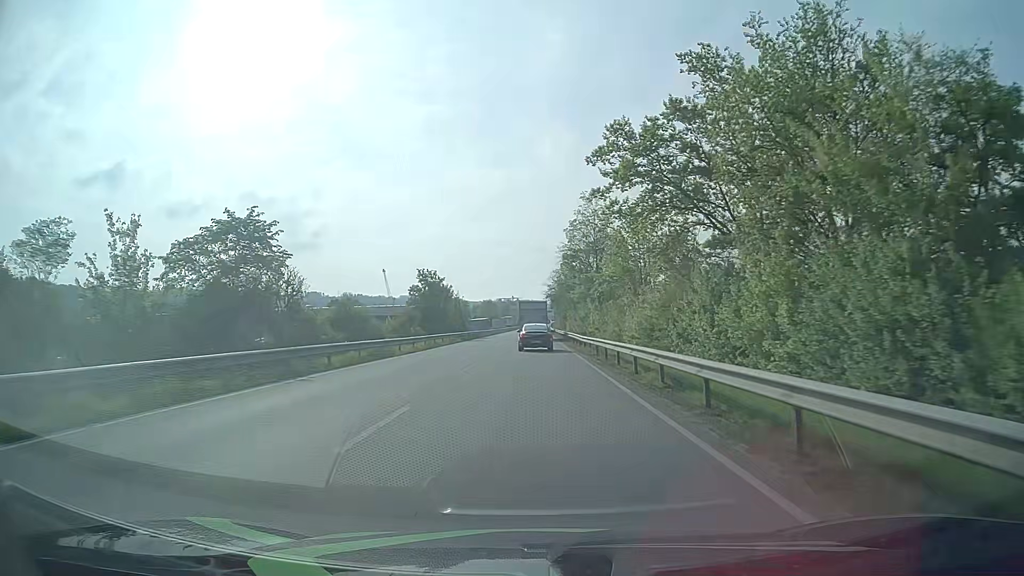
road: primary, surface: asphalt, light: Day
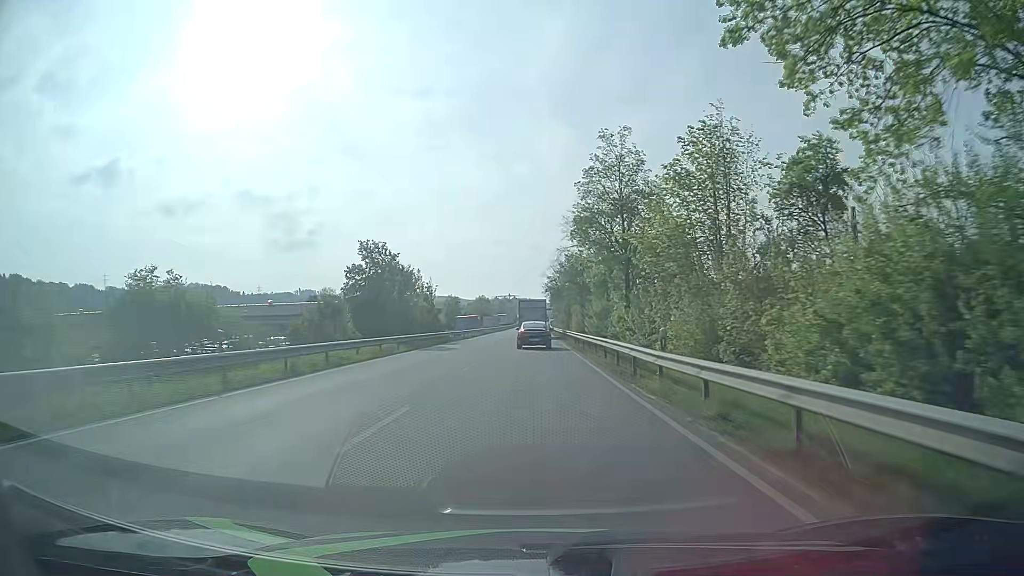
(0.0, +24.1) m; 0°
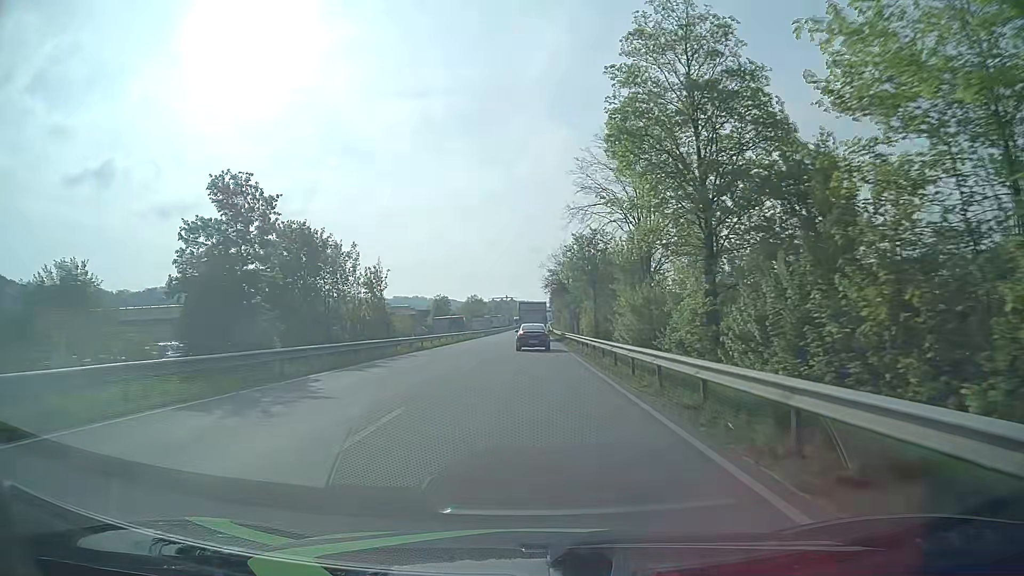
(+0.1, +24.2) m; 0°
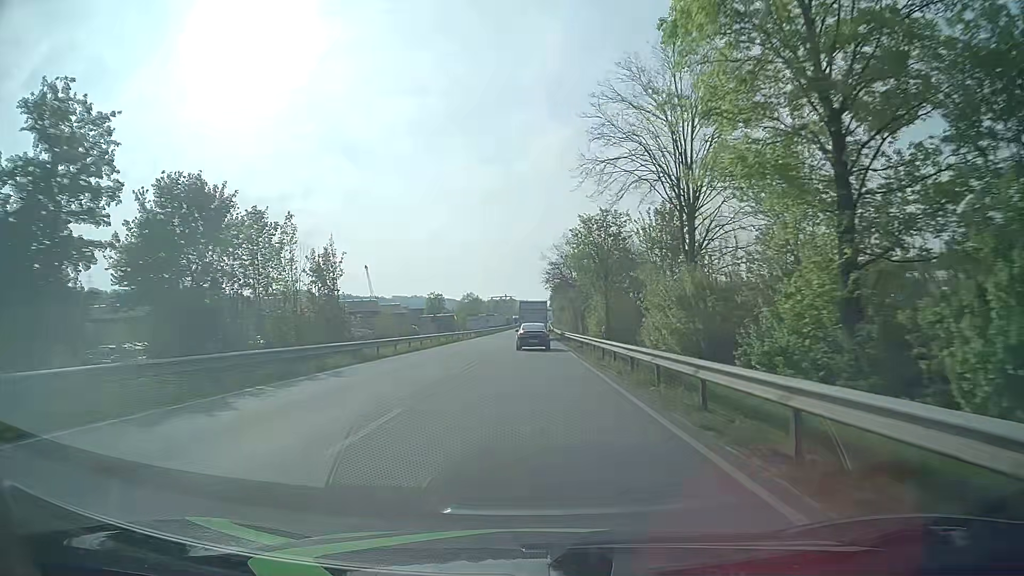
(0.0, +12.1) m; 0°
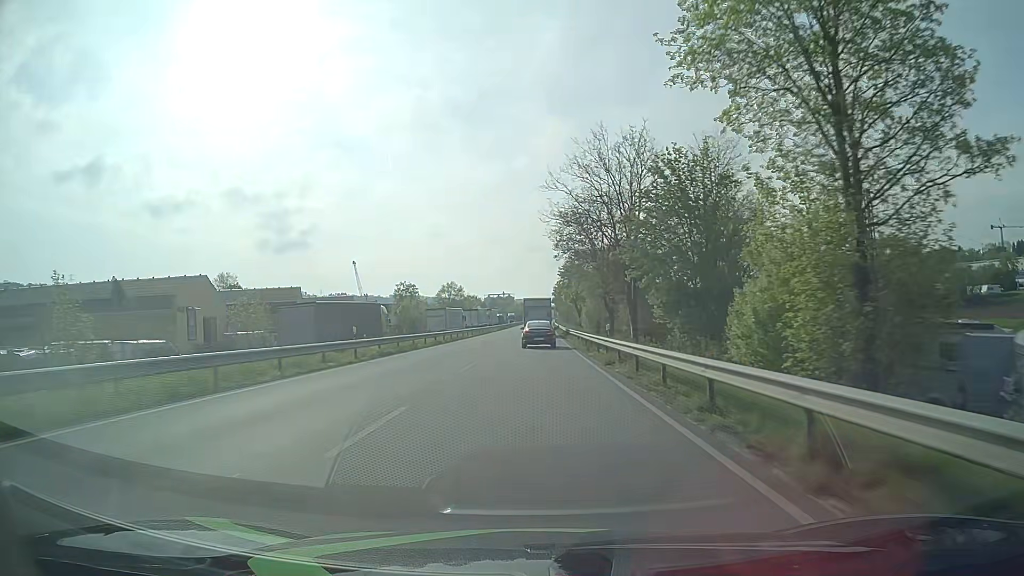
(0.0, +48.5) m; 0°
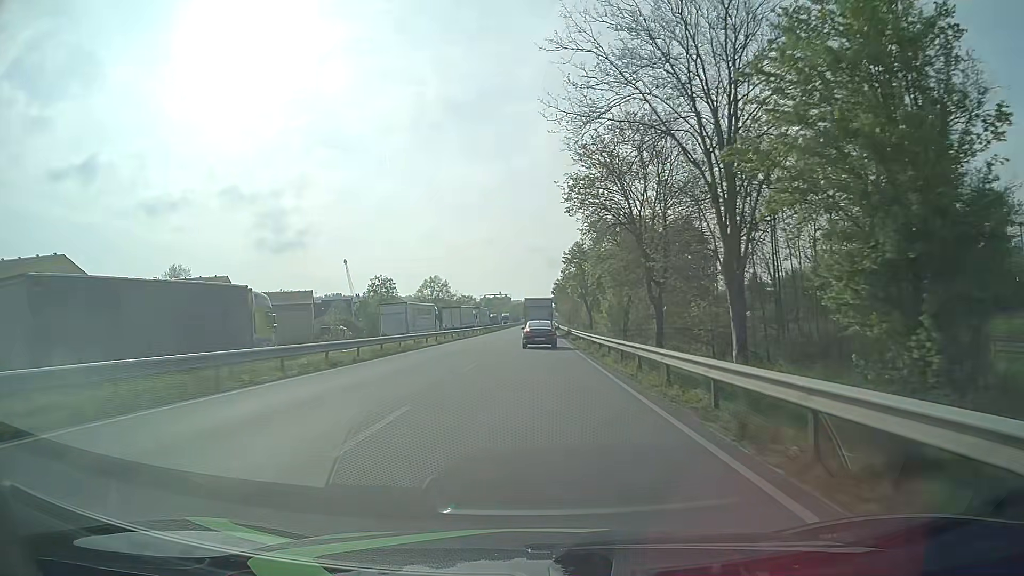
(0.0, +24.2) m; 0°
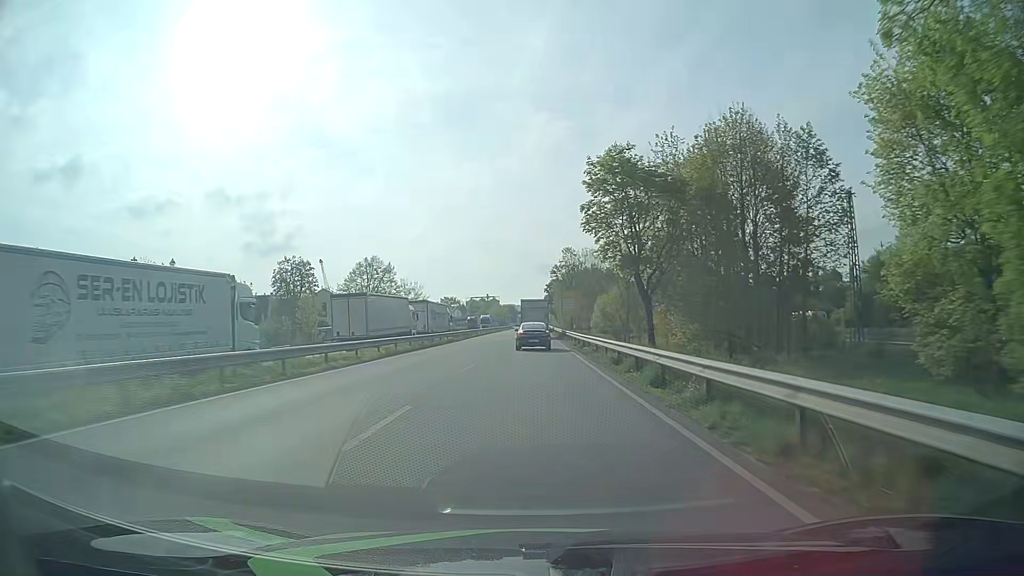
(+0.3, +47.9) m; +1°
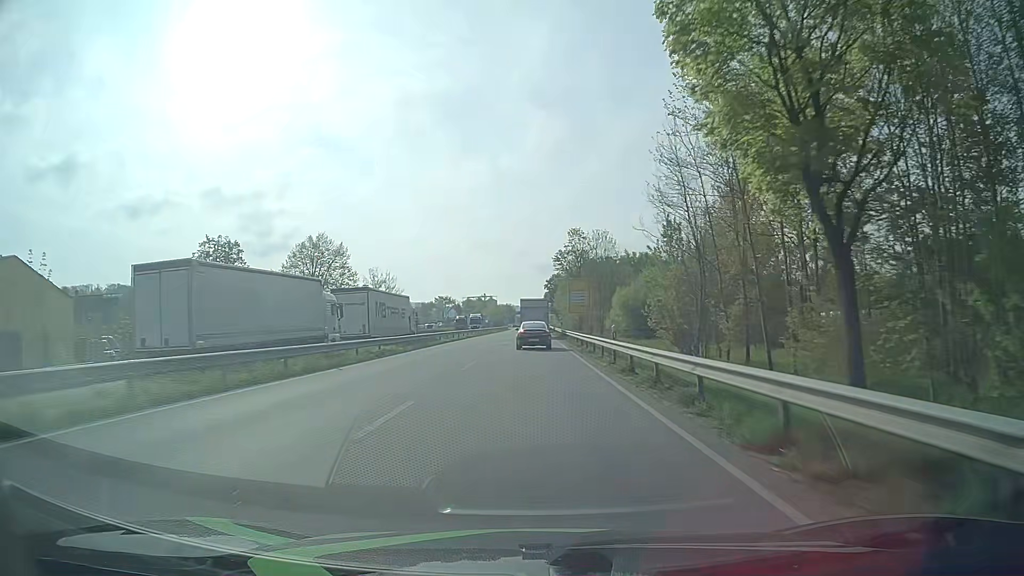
(+0.1, +23.7) m; 0°
(0, +10) (0, +20) (0, +30) (0, +40) (0, +50) (0, +60) (0, +70) (0, +80) (0, +90) (+1, +100) m
